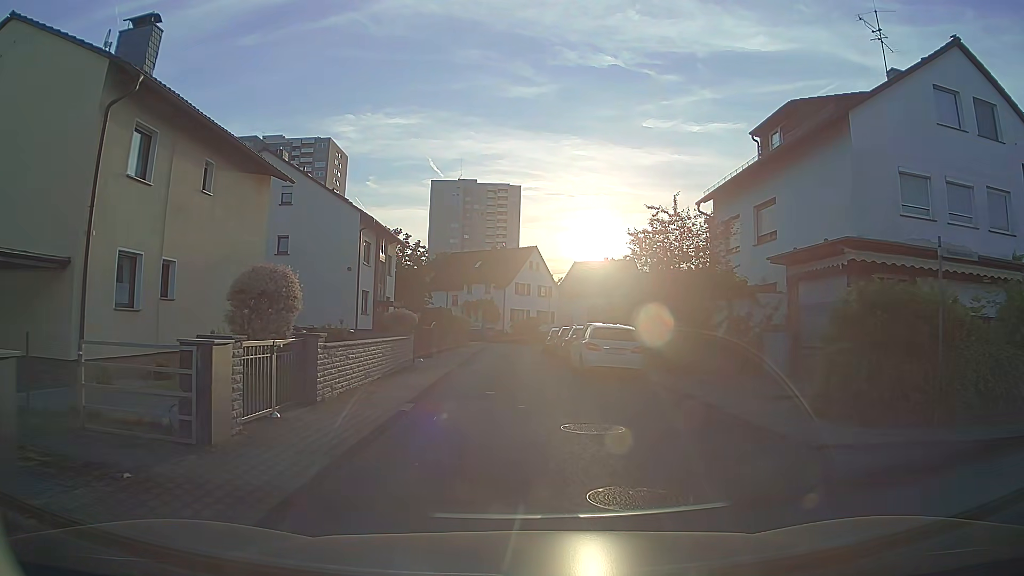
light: Day
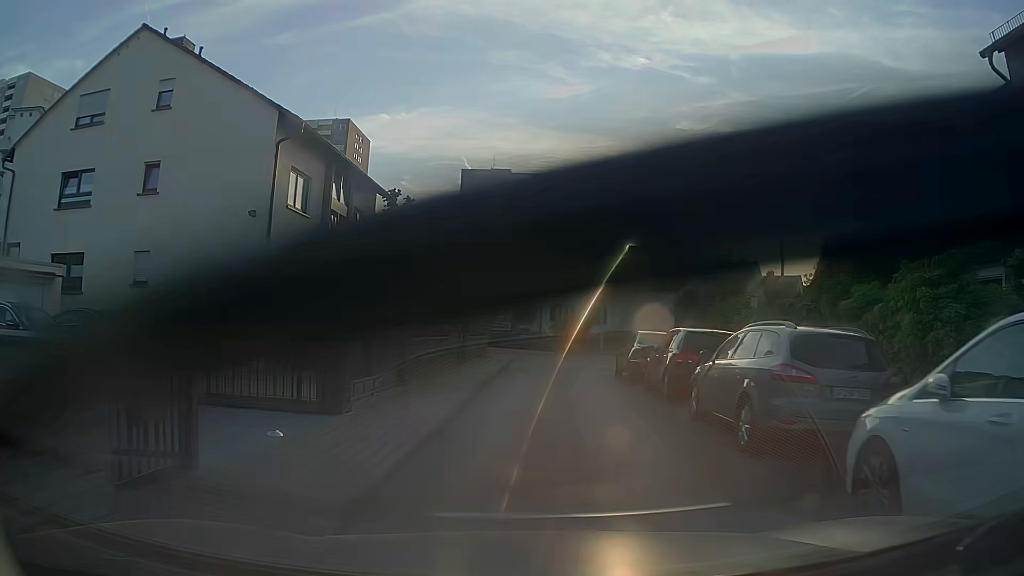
(-0.1, +17.7) m; -2°
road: residential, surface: asphalt
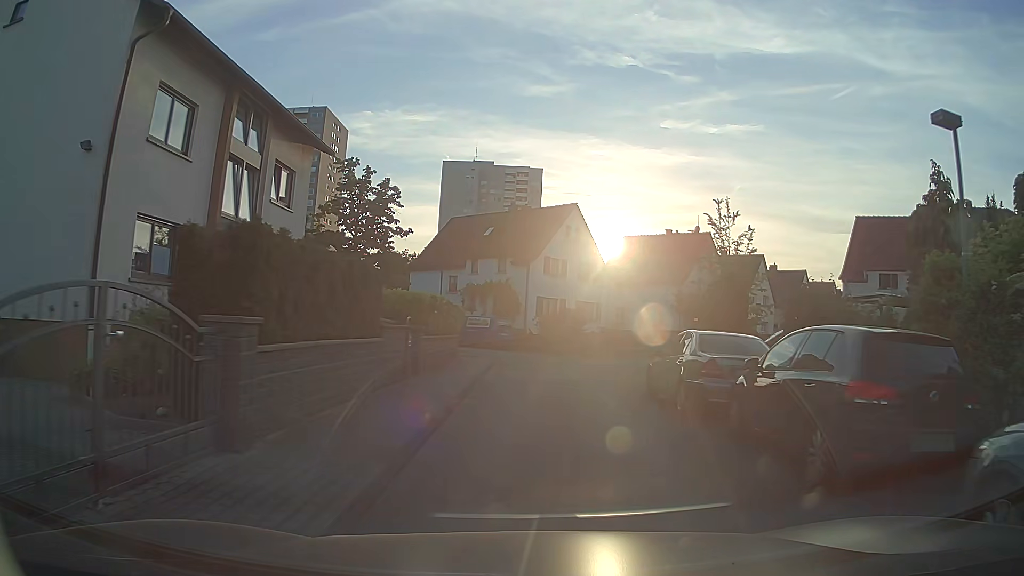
(+0.1, +7.7) m; +1°
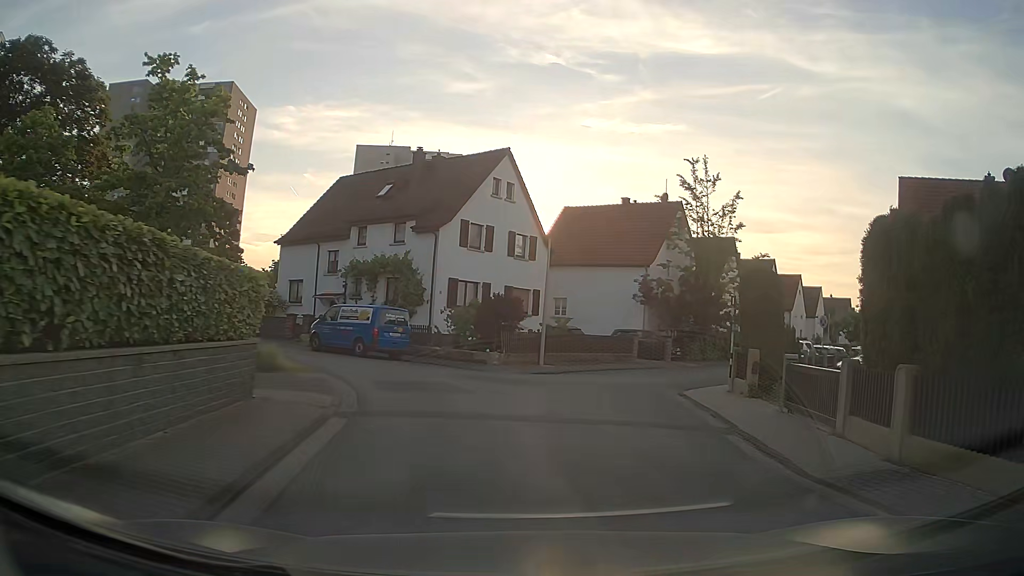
(+0.5, +14.7) m; +7°
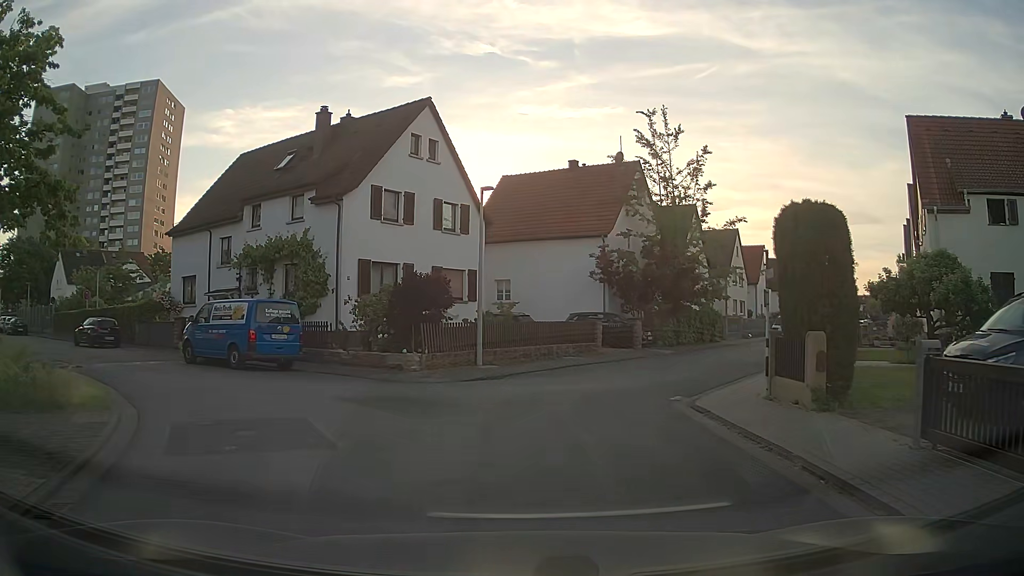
(+0.4, +6.6) m; +3°
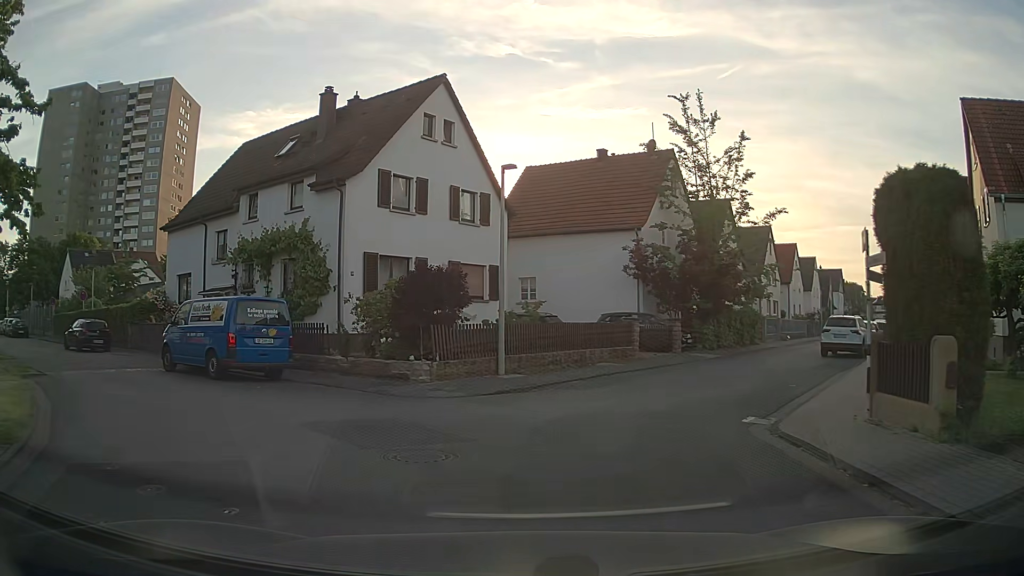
(0.0, +2.8) m; -2°
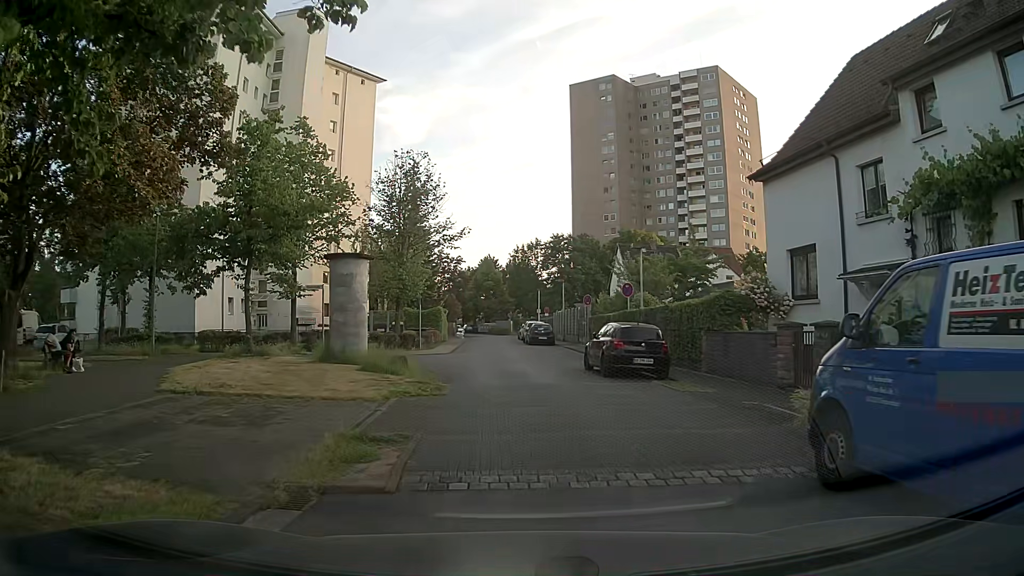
(-5.7, +11.6) m; -49°
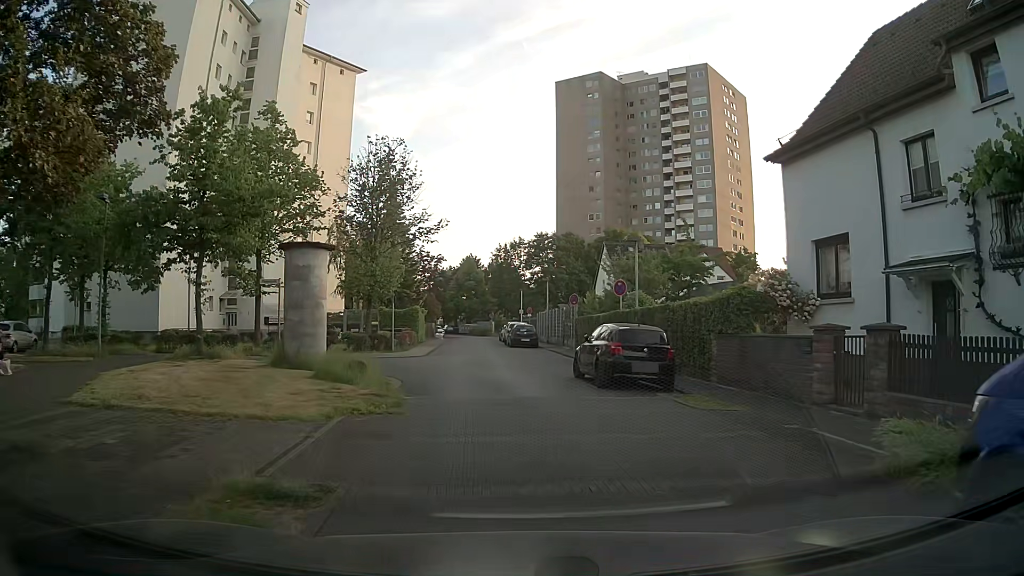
(+0.1, +2.7) m; +3°
(0, +10) (-1, +20) (-2, +30) (-3, +40) (-3, +50) (-4, +60) (-4, +70) (-4, +80) (-6, +90) (-9, +99) m
